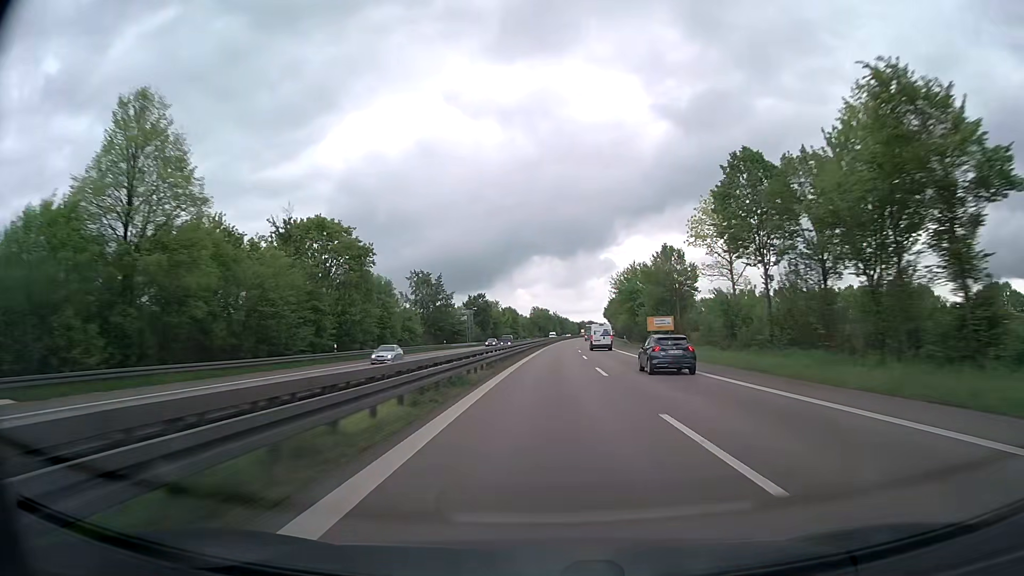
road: trunk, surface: asphalt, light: Day
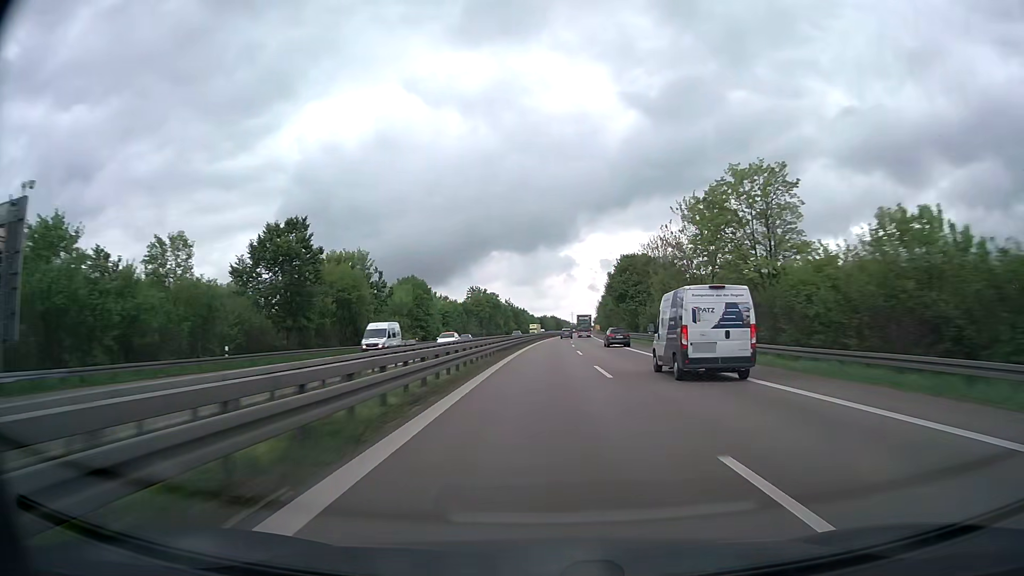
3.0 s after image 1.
(+3.7, +113.0) m; +4°
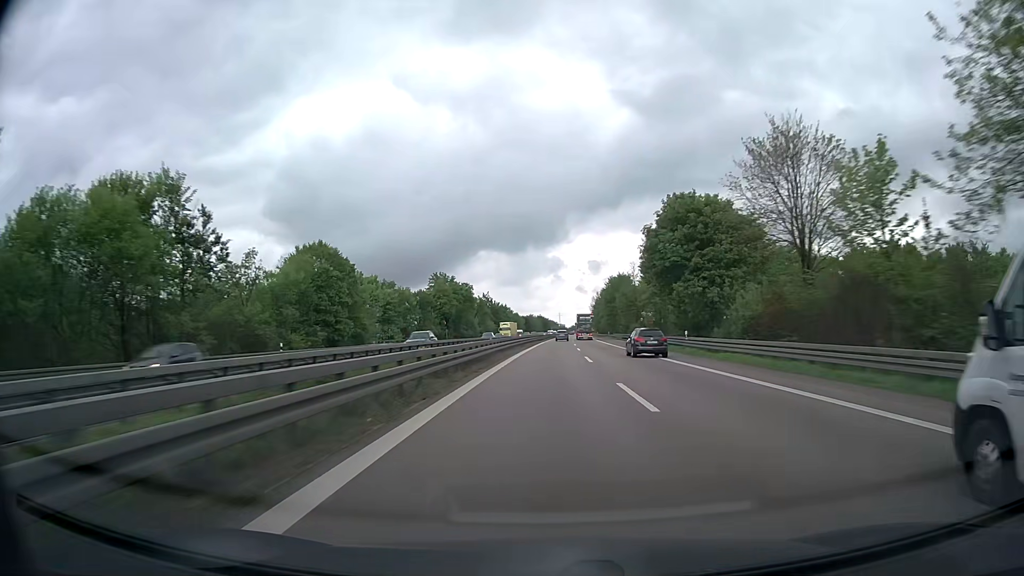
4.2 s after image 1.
(+0.4, +43.8) m; +1°
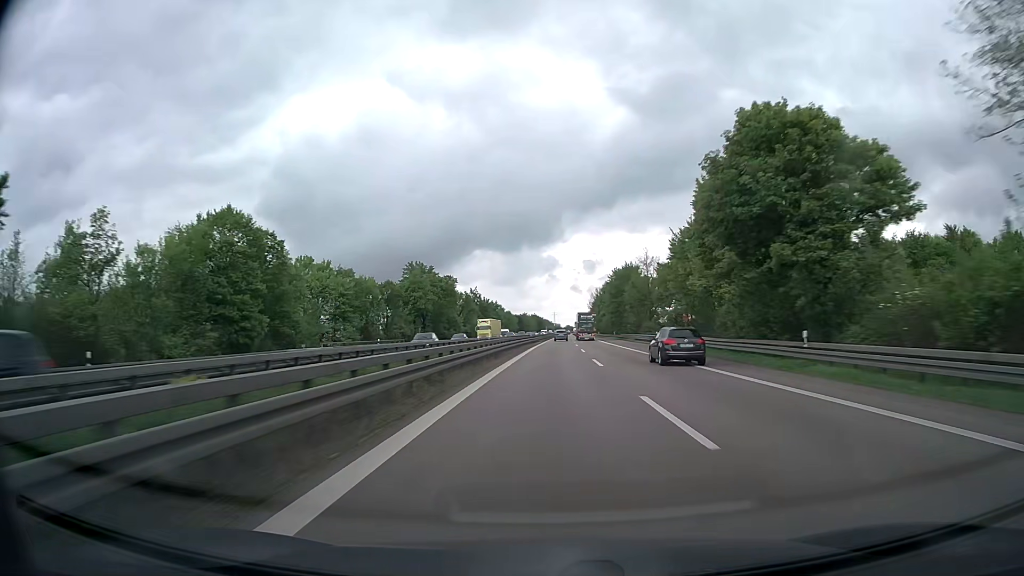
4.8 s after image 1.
(+0.1, +21.5) m; +1°
(0, +10) (0, +20) (0, +30) (0, +40) (0, +50) (+1, +60) (+1, +70) (+1, +80) (+1, +90) (+2, +100) m
